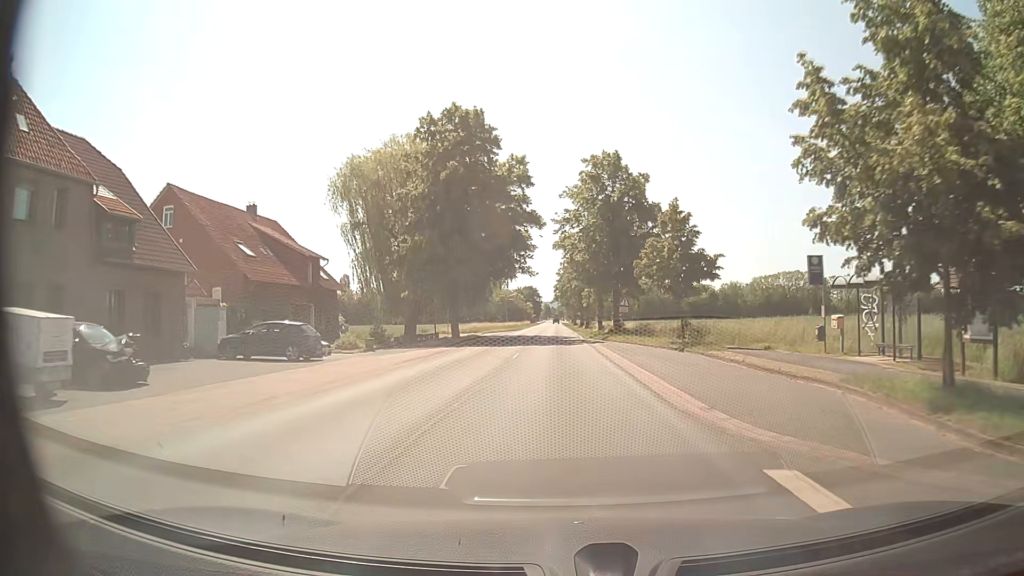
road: secondary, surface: asphalt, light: Day
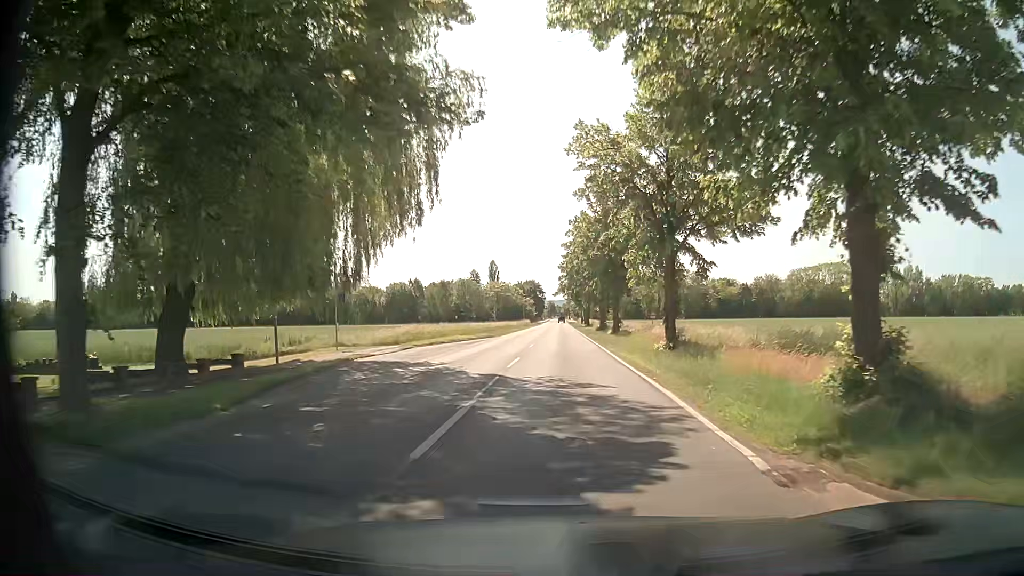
(-0.1, +39.8) m; 0°
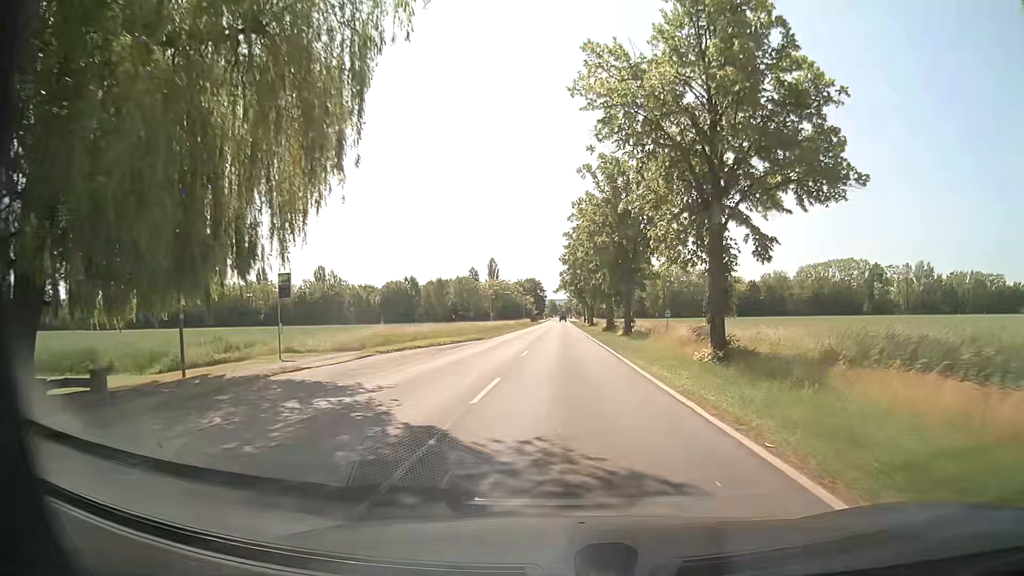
(0.0, +8.0) m; 0°
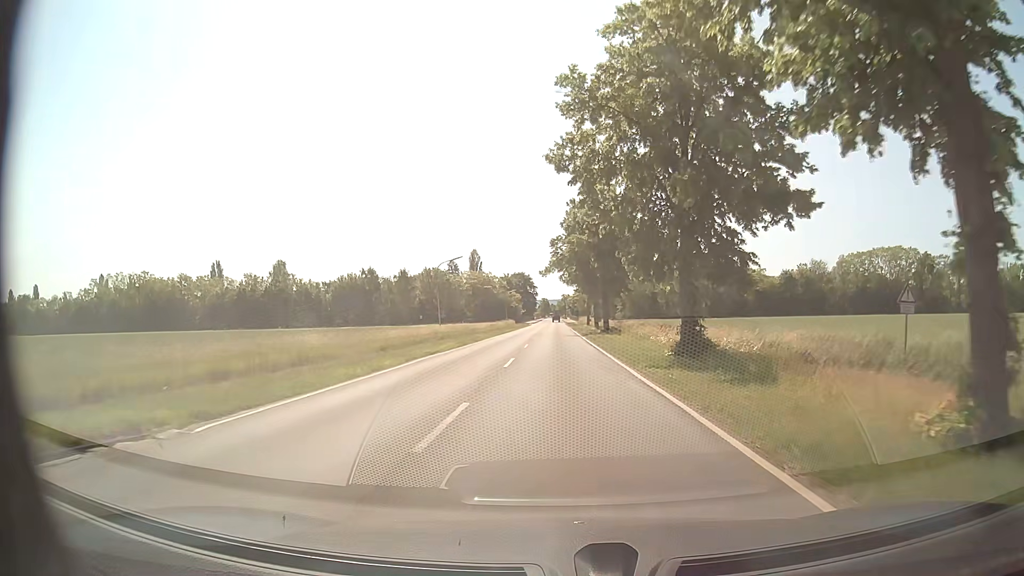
(+0.2, +39.9) m; 0°
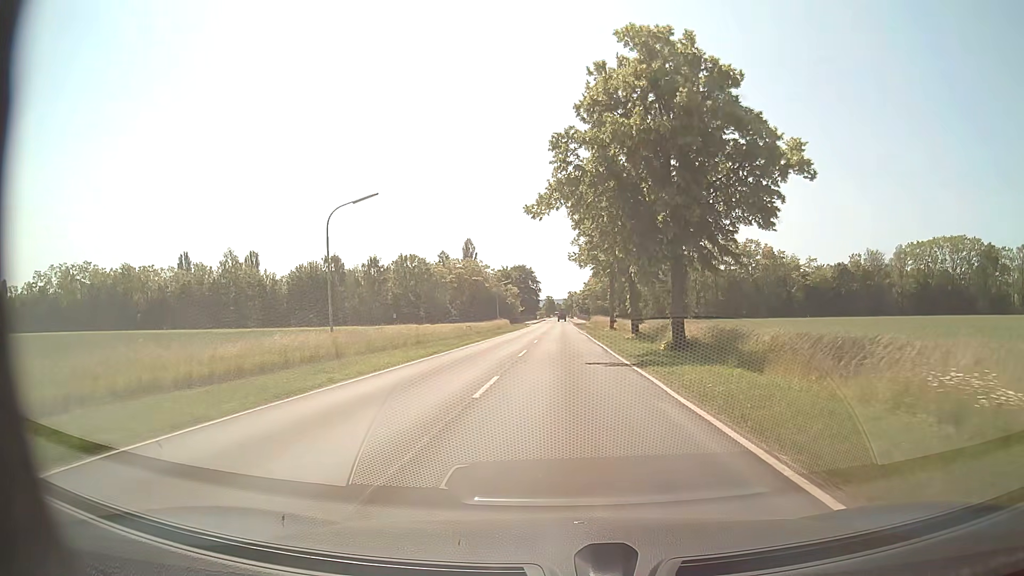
(-0.2, +31.9) m; -1°
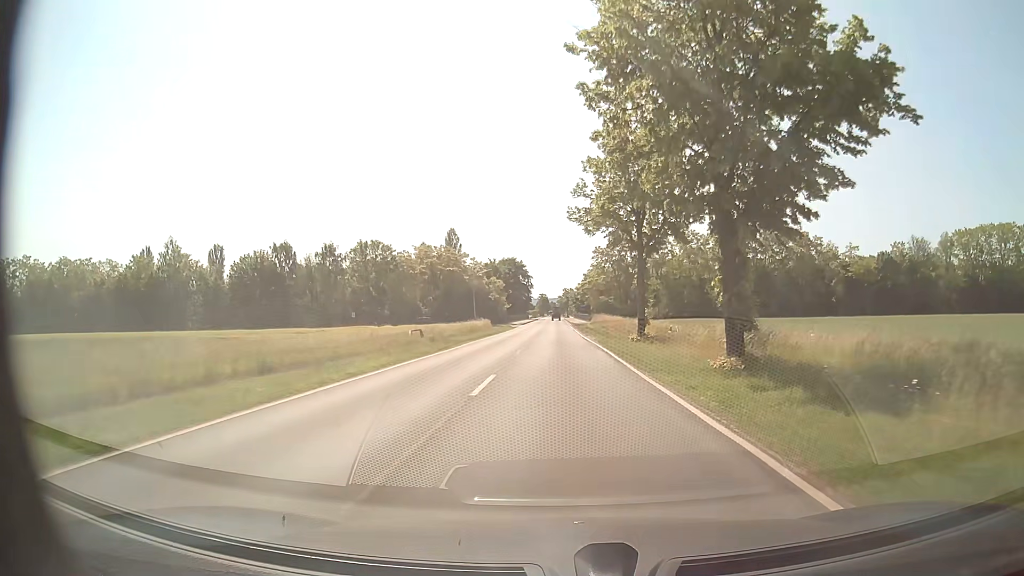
(+0.1, +23.8) m; +1°
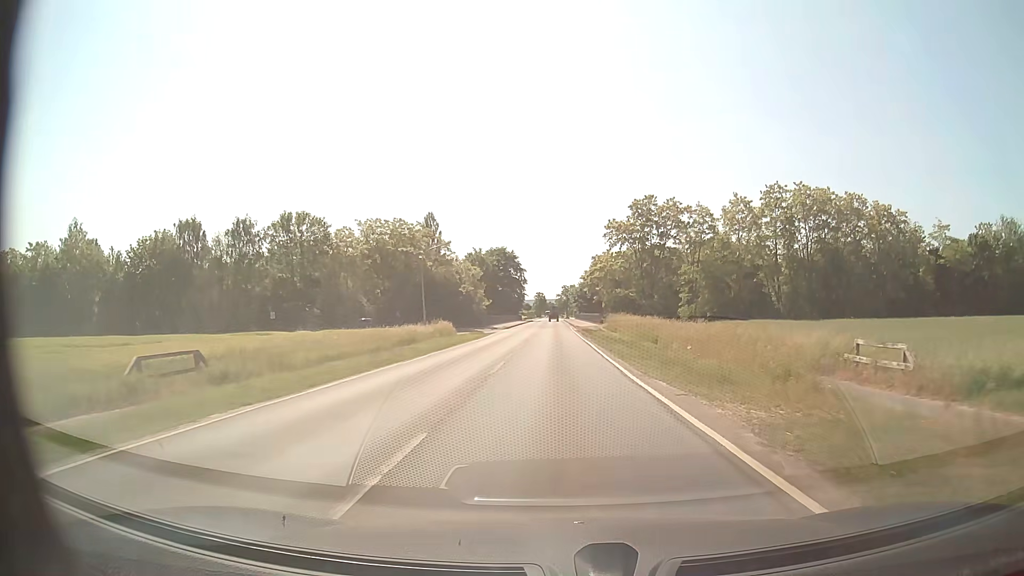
(0.0, +31.8) m; 0°
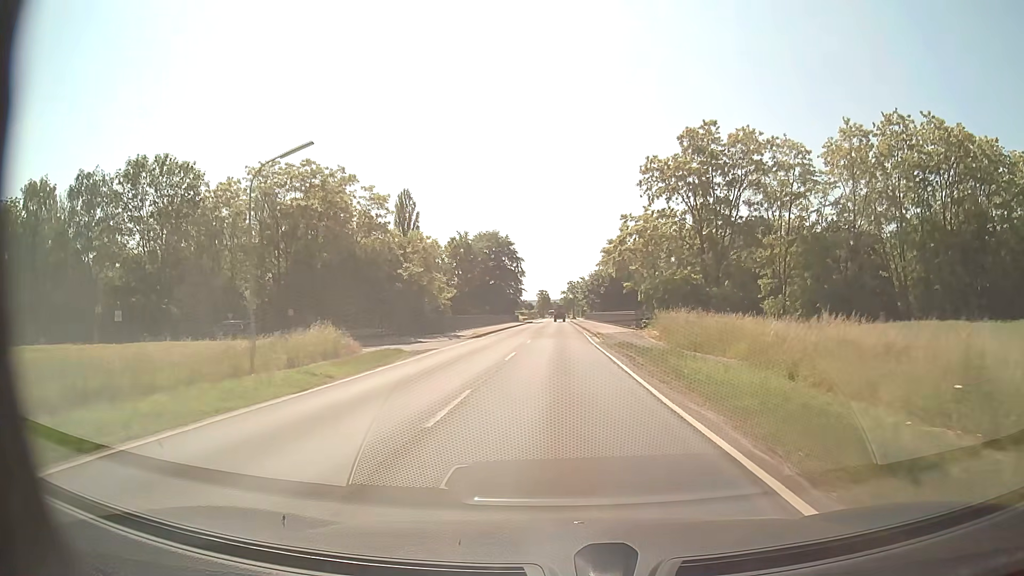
(-0.1, +31.7) m; -1°
(0, +10) (0, +20) (0, +30) (0, +40) (0, +50) (0, +60) (0, +70) (0, +80) (0, +90) (0, +100) m
